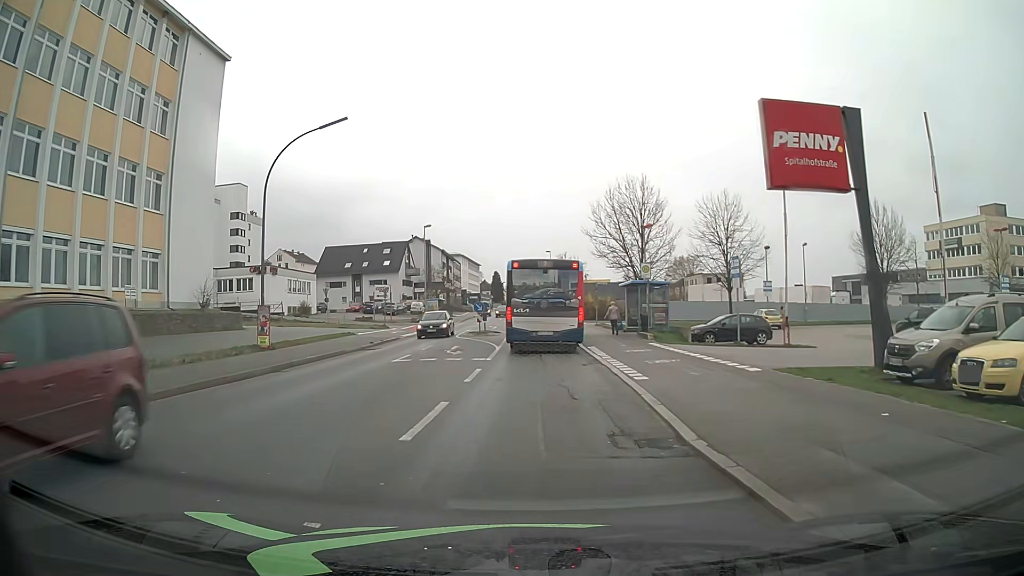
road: tertiary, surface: asphalt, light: Day
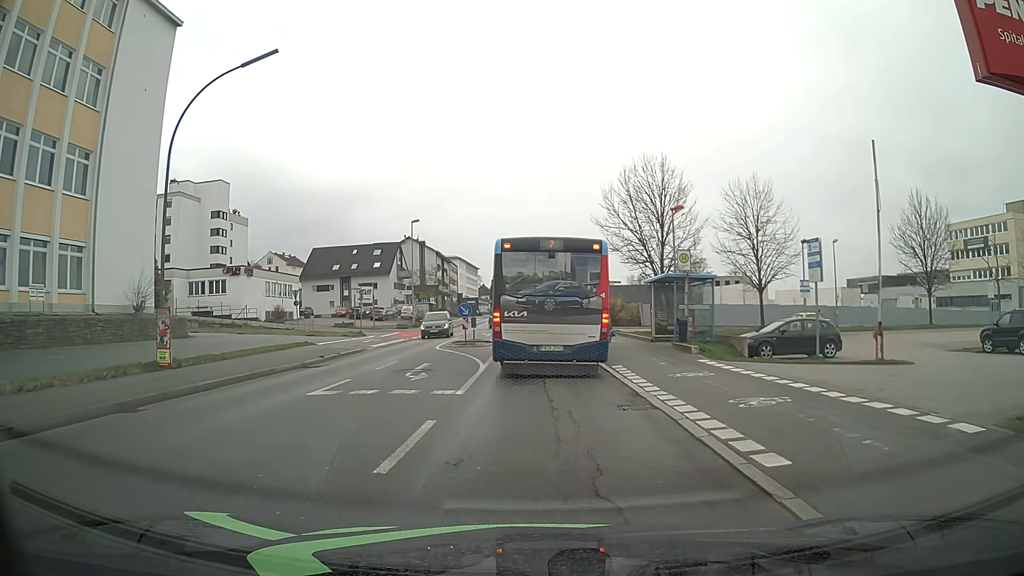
(0.0, +7.1) m; -3°
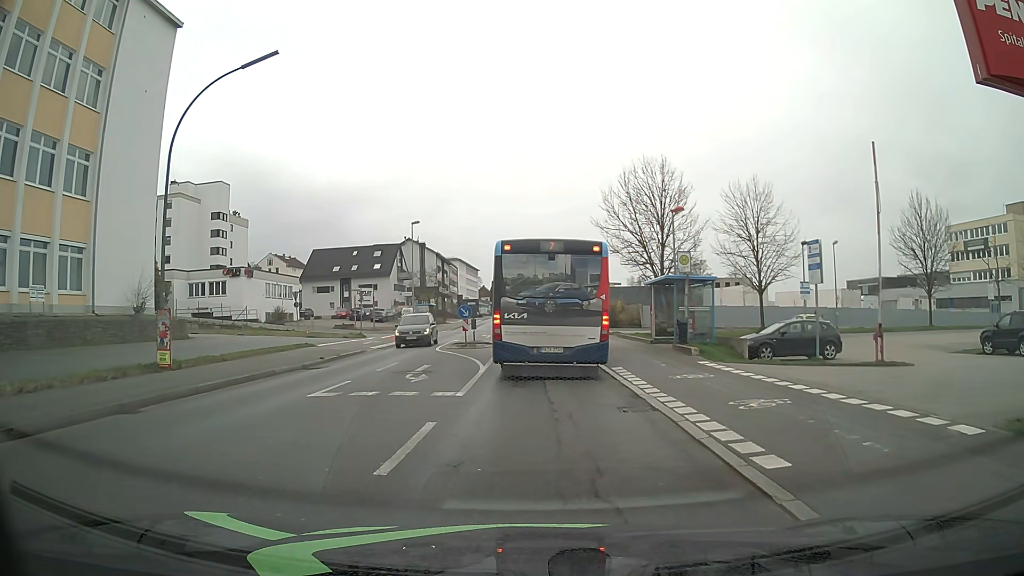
(0.0, +0.1) m; 0°
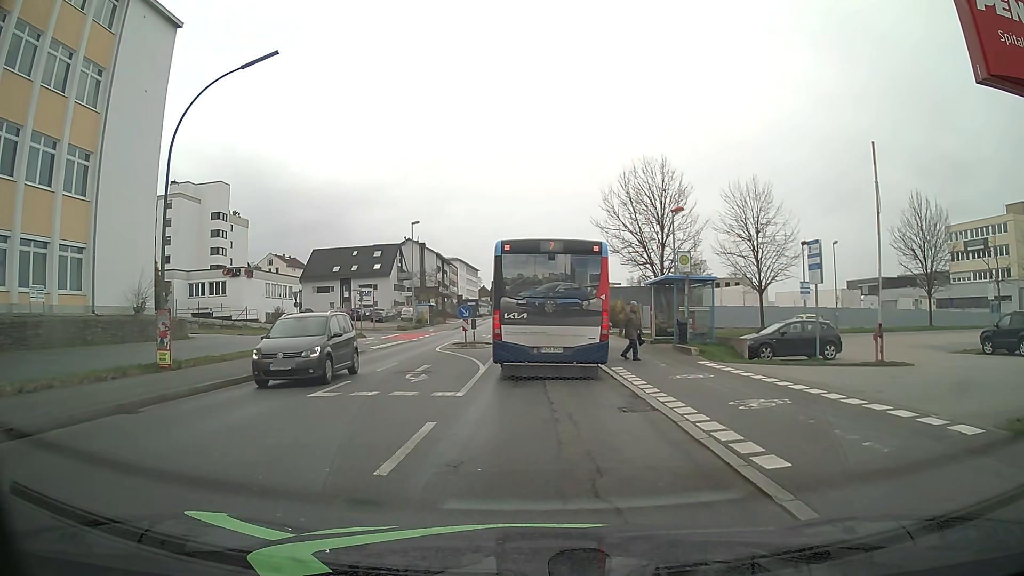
(0.0, 0.0) m; 0°
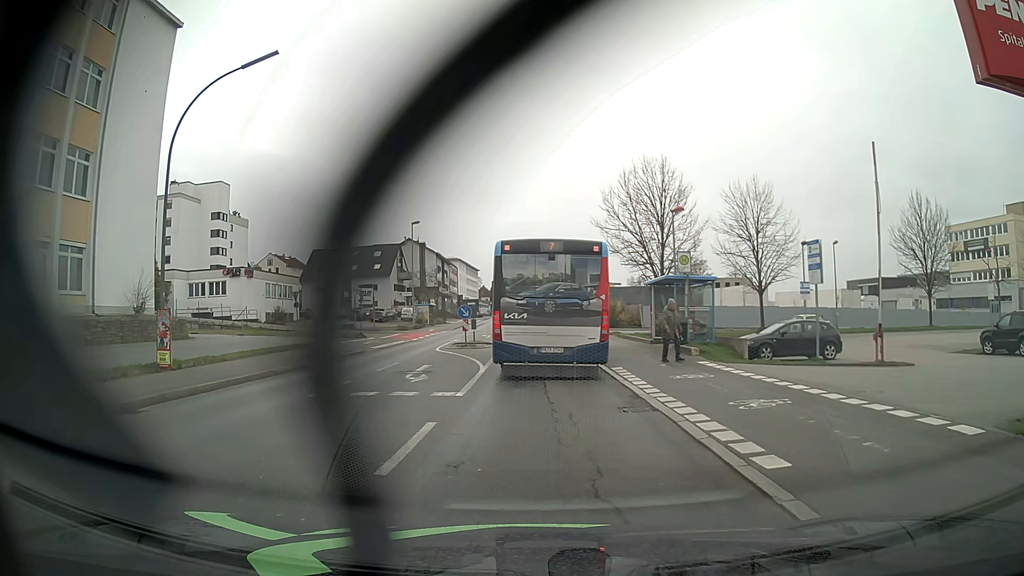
(0.0, 0.0) m; 0°
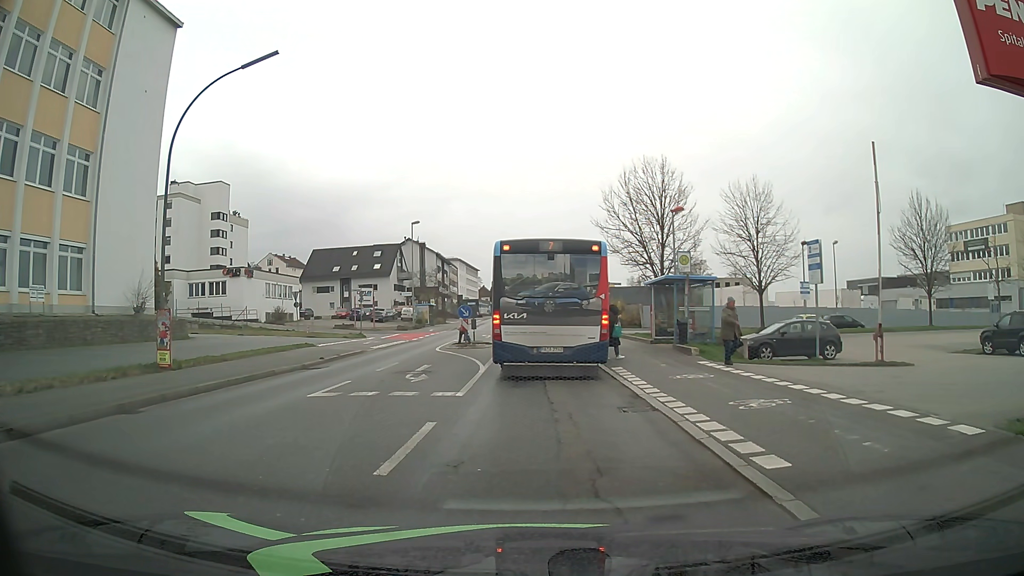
(0.0, 0.0) m; 0°
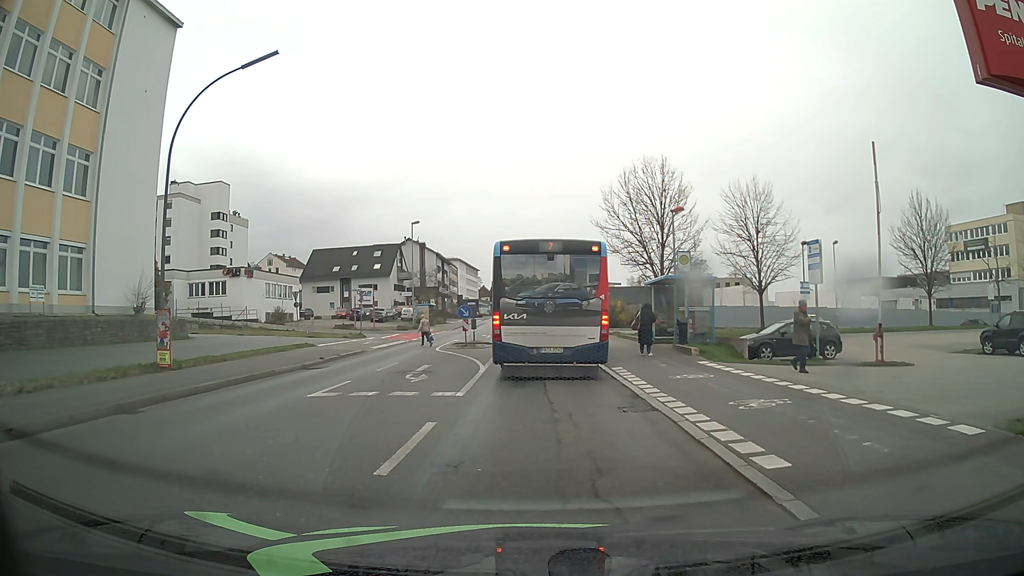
(0.0, 0.0) m; 0°
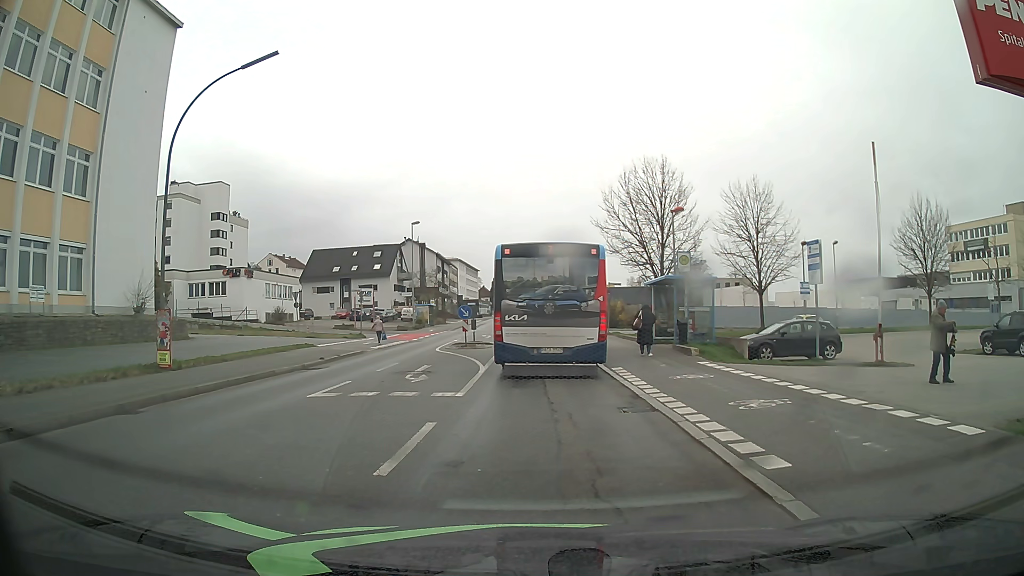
(0.0, 0.0) m; 0°
(+1, +10) (+1, +20) (+1, +30) (+2, +40) (+2, +50) (+3, +60) (+3, +70) (+3, +80) (+3, +90) (+4, +100) m
